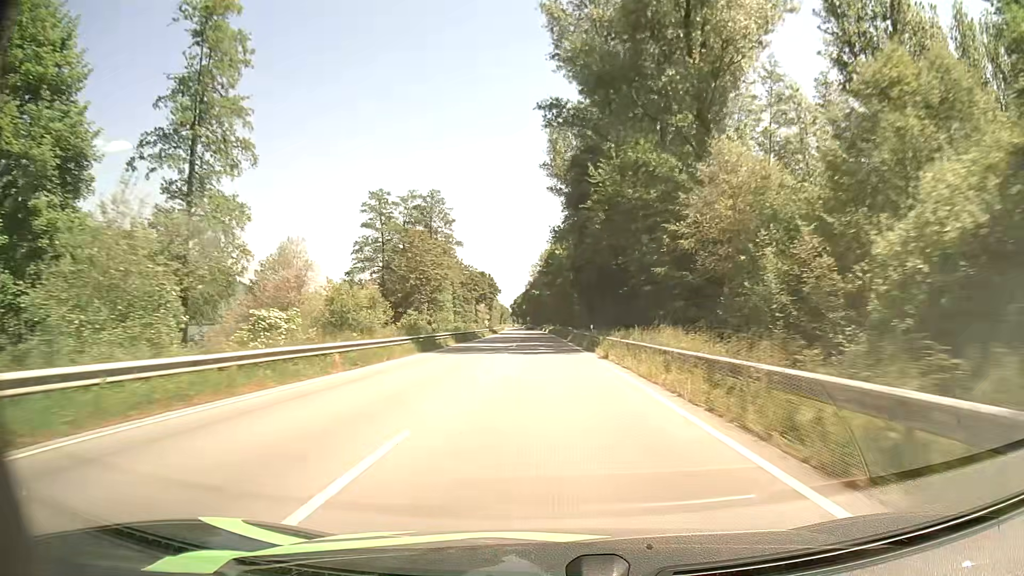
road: primary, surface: asphalt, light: Day
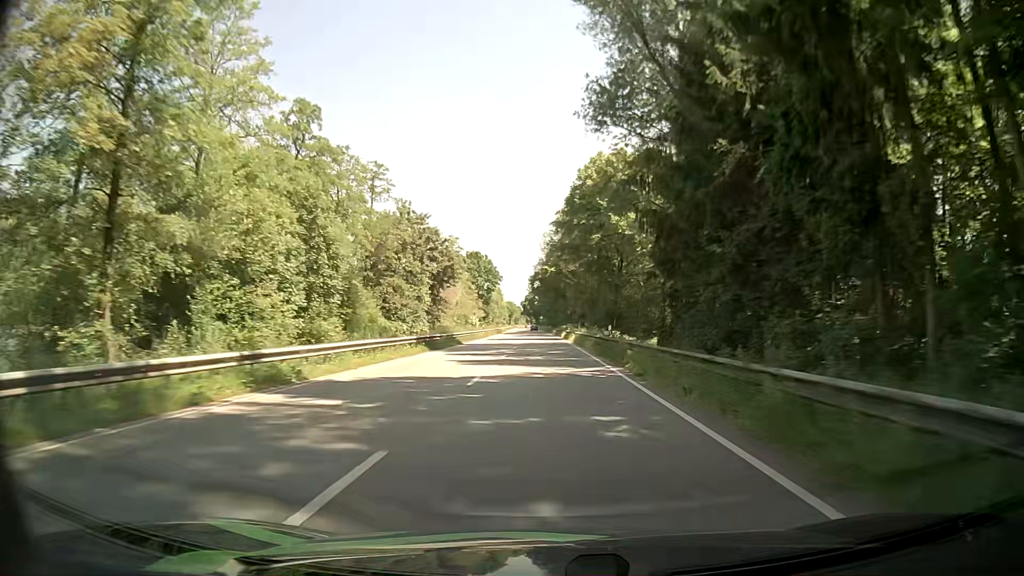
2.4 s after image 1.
(-0.9, +60.9) m; -1°
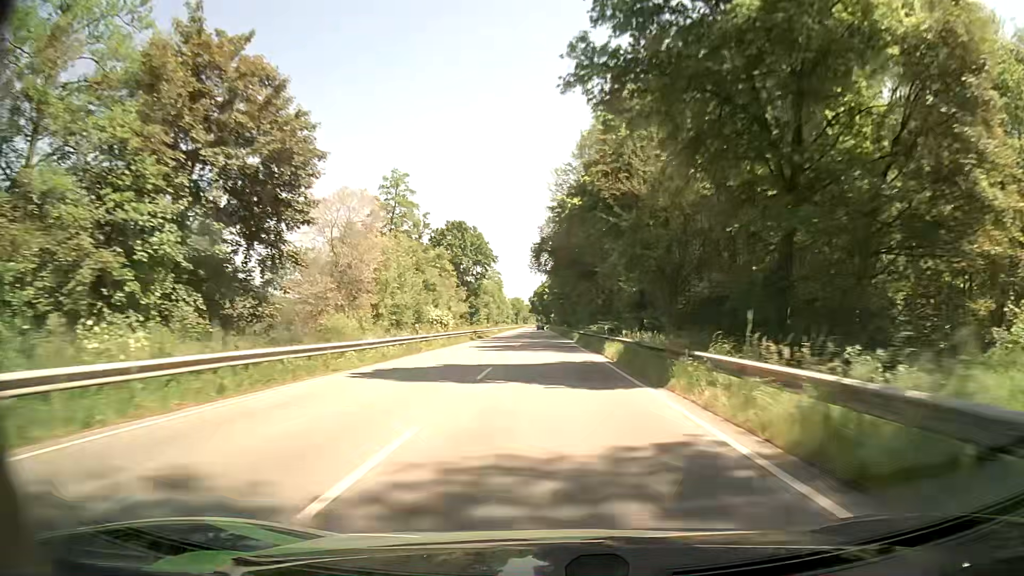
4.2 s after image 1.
(-0.4, +46.2) m; -1°
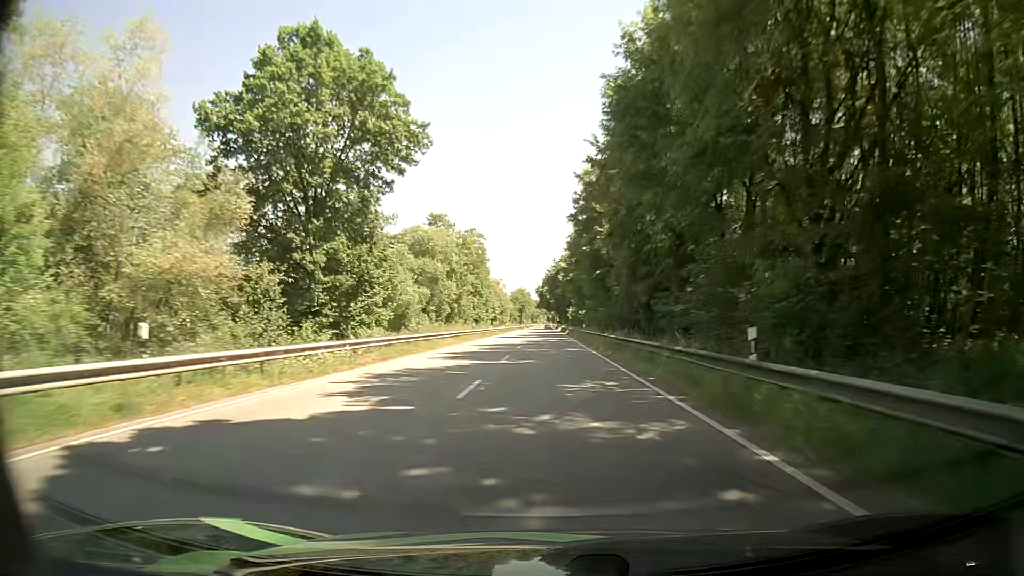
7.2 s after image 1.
(-1.0, +76.0) m; -1°
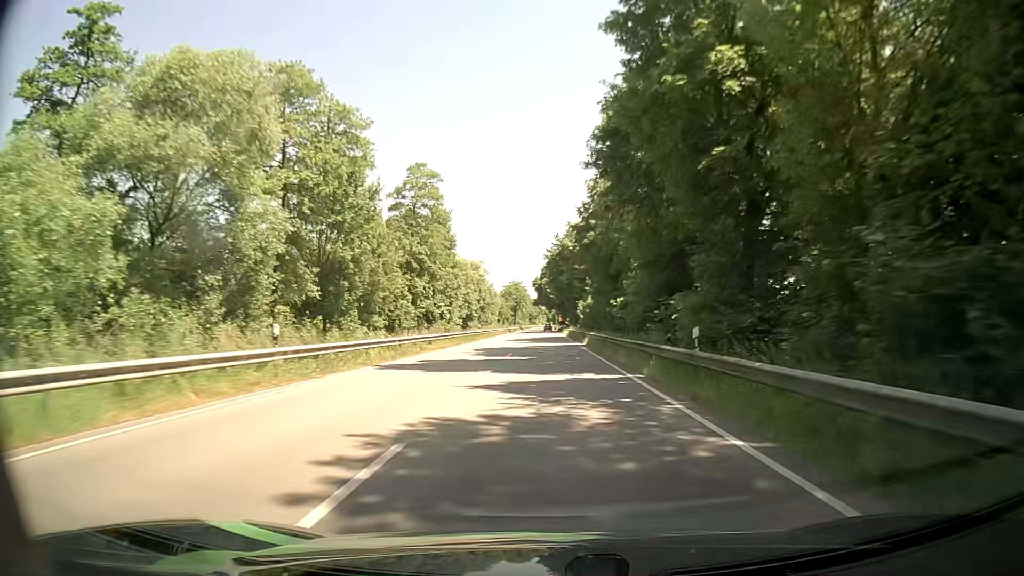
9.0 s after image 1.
(-0.2, +44.2) m; 0°
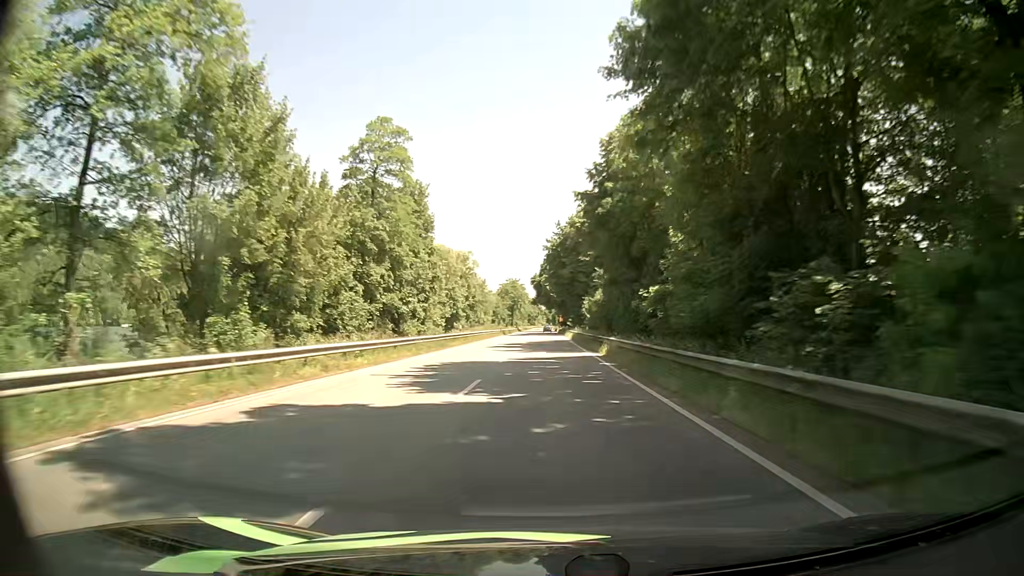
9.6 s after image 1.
(0.0, +14.7) m; 0°
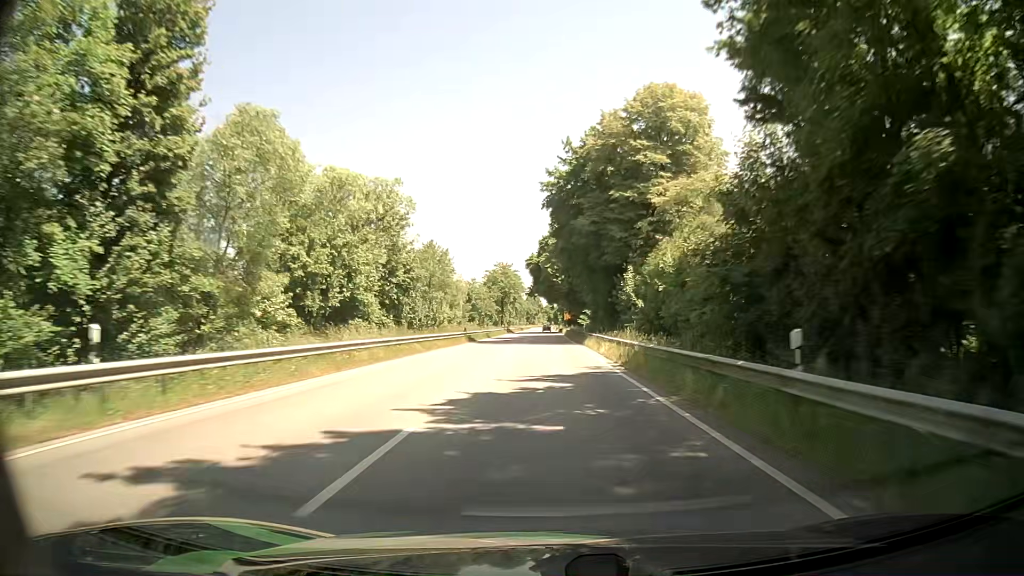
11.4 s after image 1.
(-0.3, +43.8) m; 0°
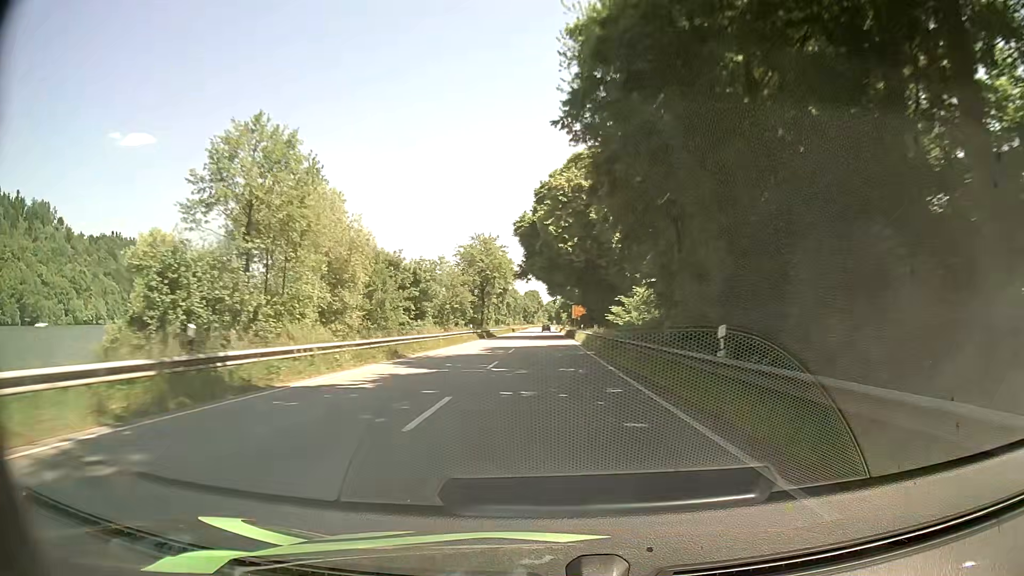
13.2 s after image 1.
(-0.2, +43.8) m; 0°
(0, +10) (0, +20) (0, +30) (0, +40) (0, +50) (0, +60) (0, +70) (0, +80) (0, +90) (0, +100) m
